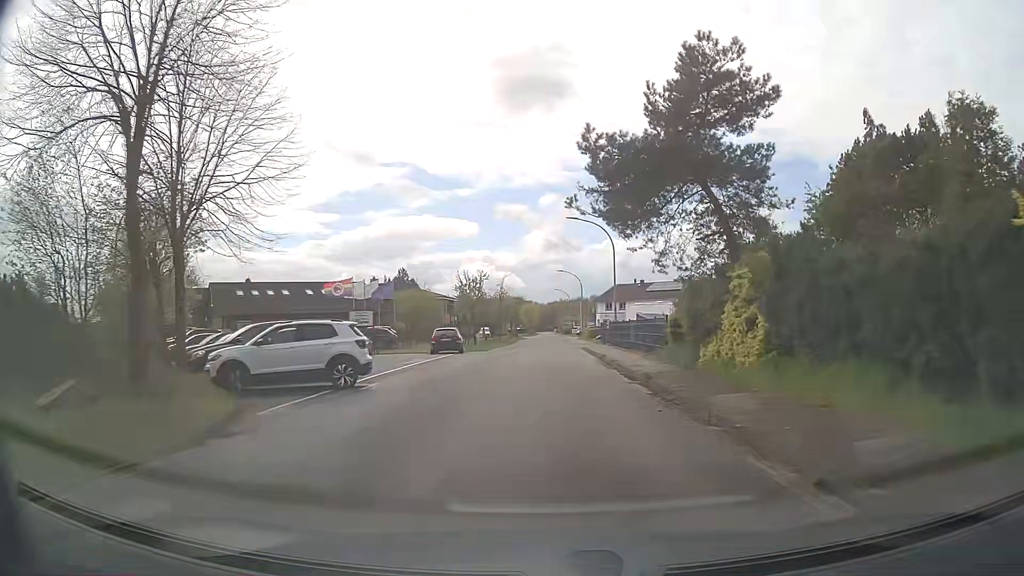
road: residential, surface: asphalt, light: Day
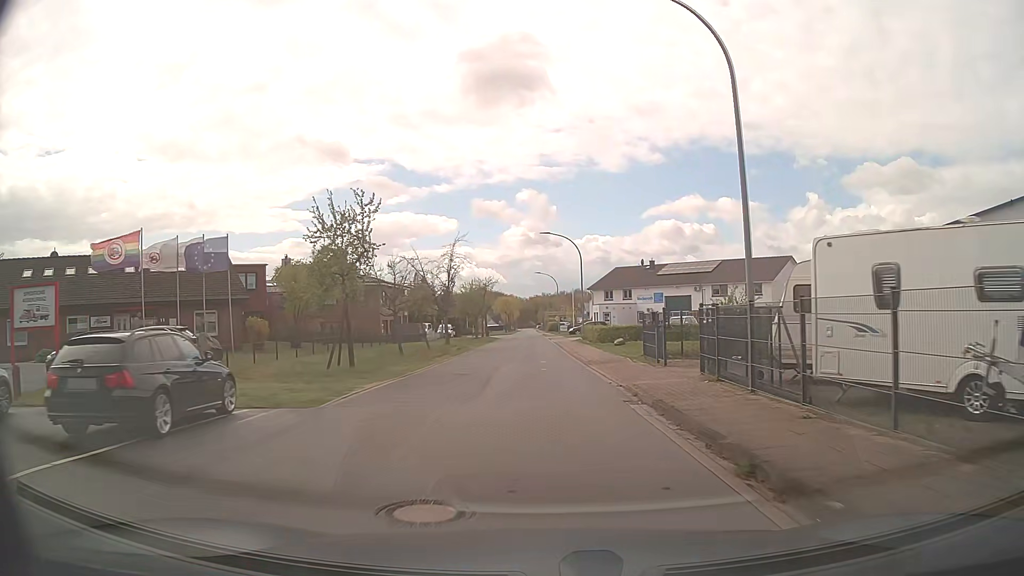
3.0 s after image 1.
(+0.4, +29.0) m; +2°
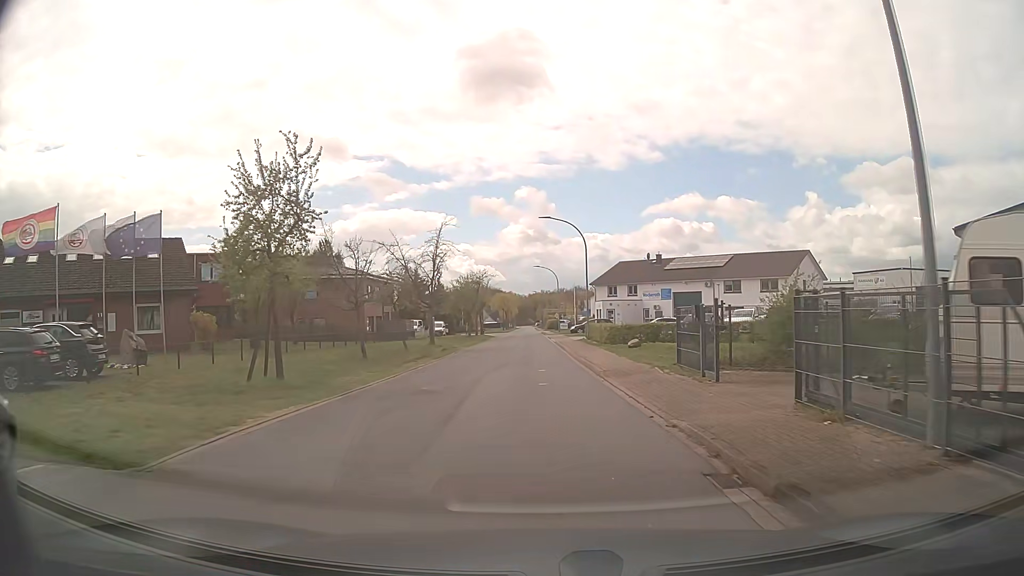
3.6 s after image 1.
(0.0, +6.0) m; 0°
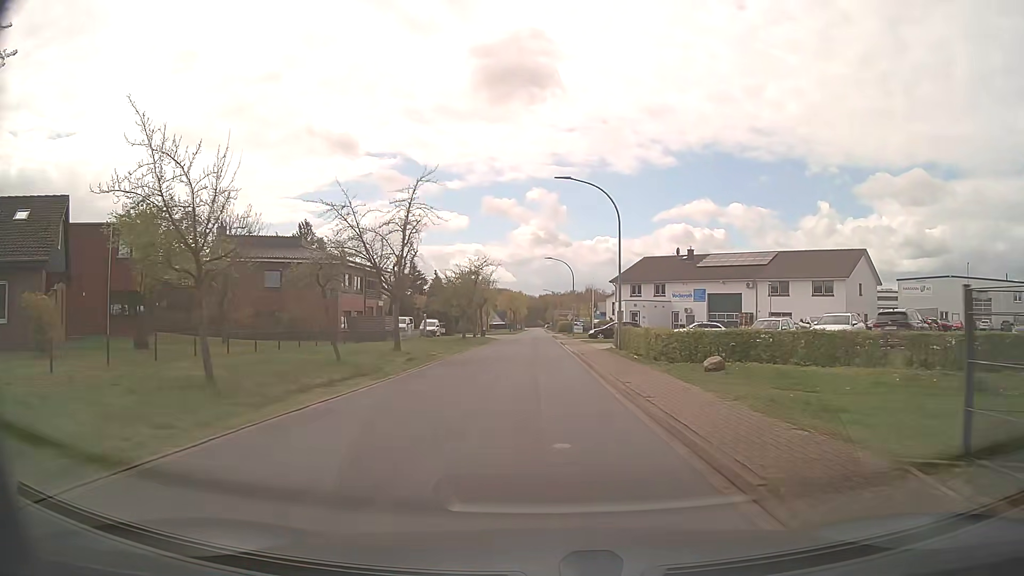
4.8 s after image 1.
(-0.1, +11.9) m; -1°
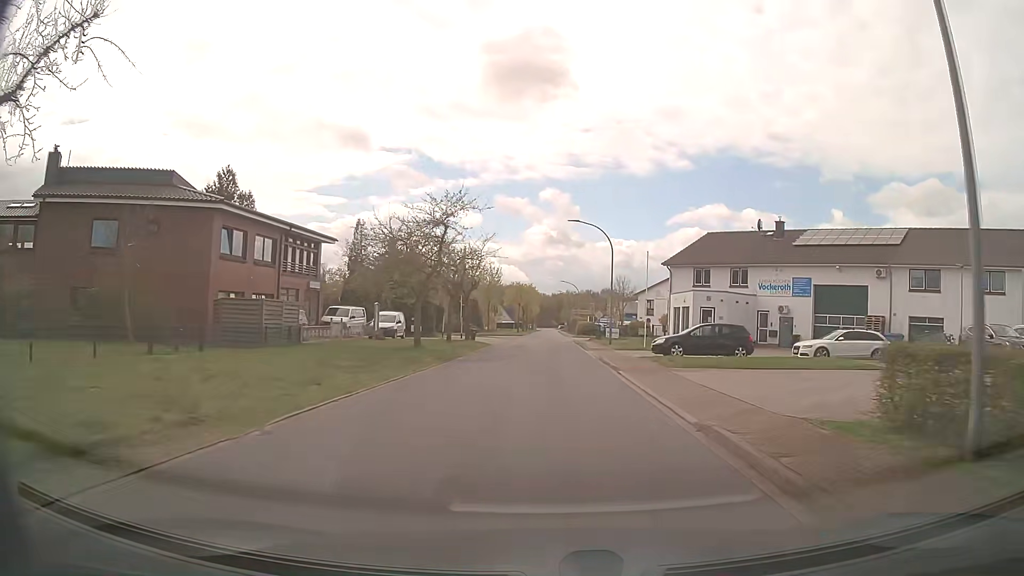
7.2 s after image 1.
(-0.4, +24.3) m; -1°
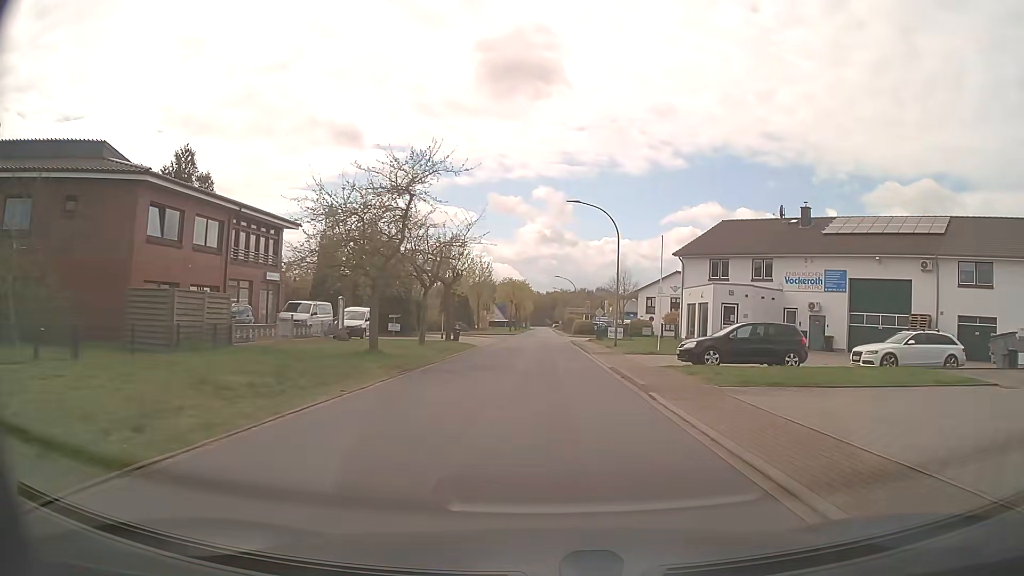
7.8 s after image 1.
(0.0, +6.4) m; +1°
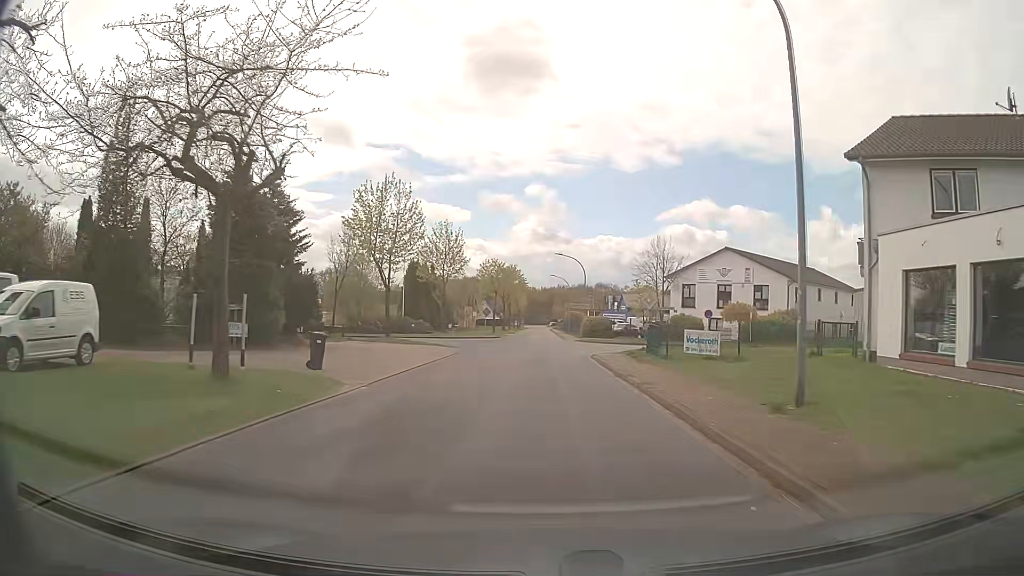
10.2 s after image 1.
(+0.1, +26.6) m; 0°
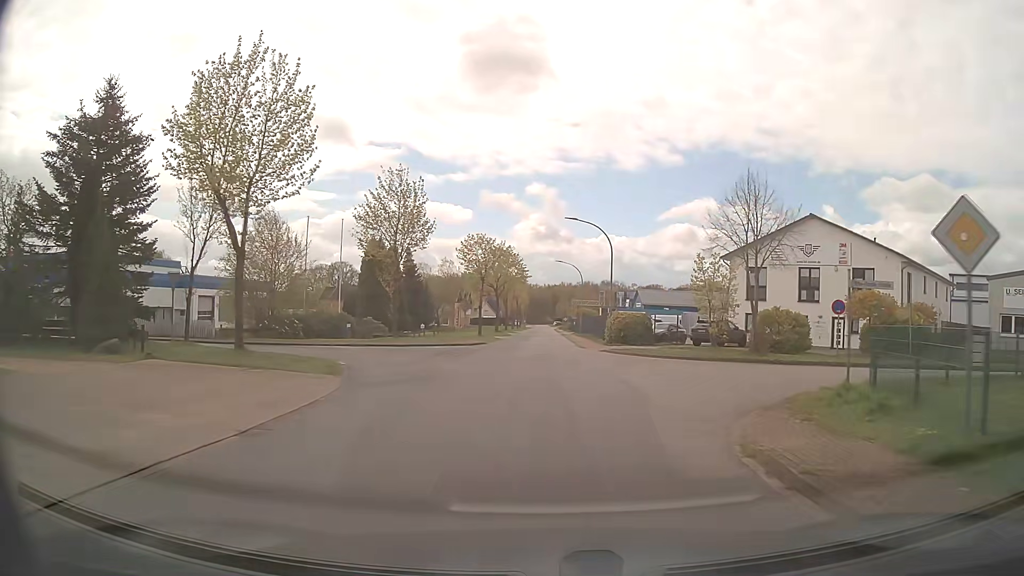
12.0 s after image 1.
(0.0, +20.4) m; 0°
(0, +10) (0, +20) (0, +30) (0, +40) (0, +50) (0, +60) (0, +70) (0, +80) (0, +90) (+1, +100) m
